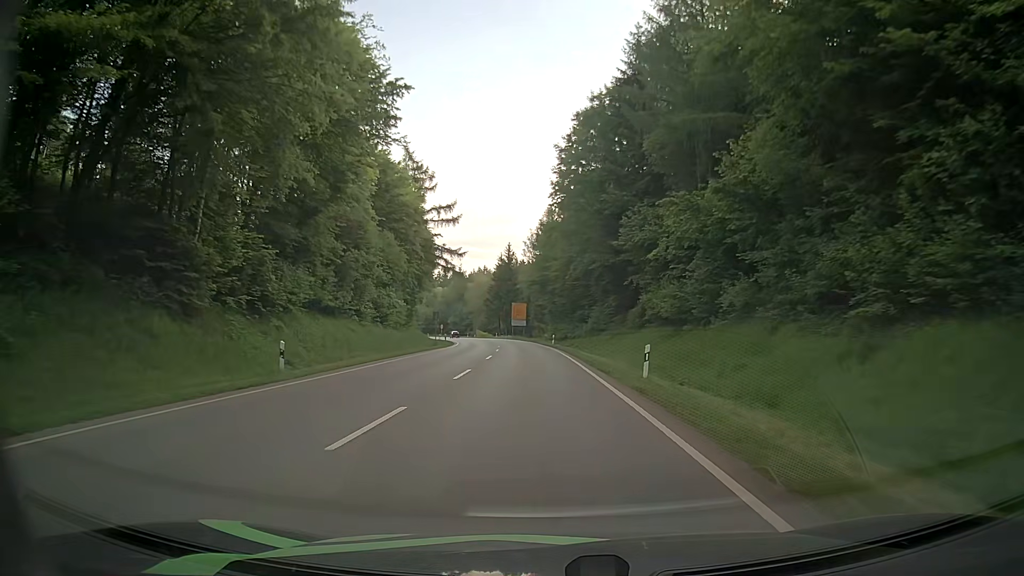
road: secondary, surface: asphalt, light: Day
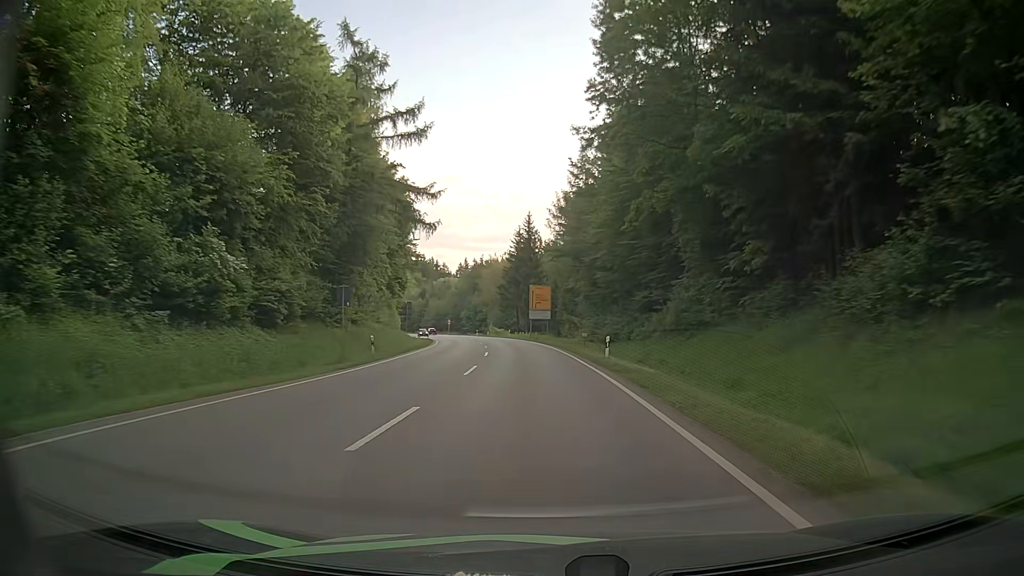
(-0.7, +35.4) m; -3°
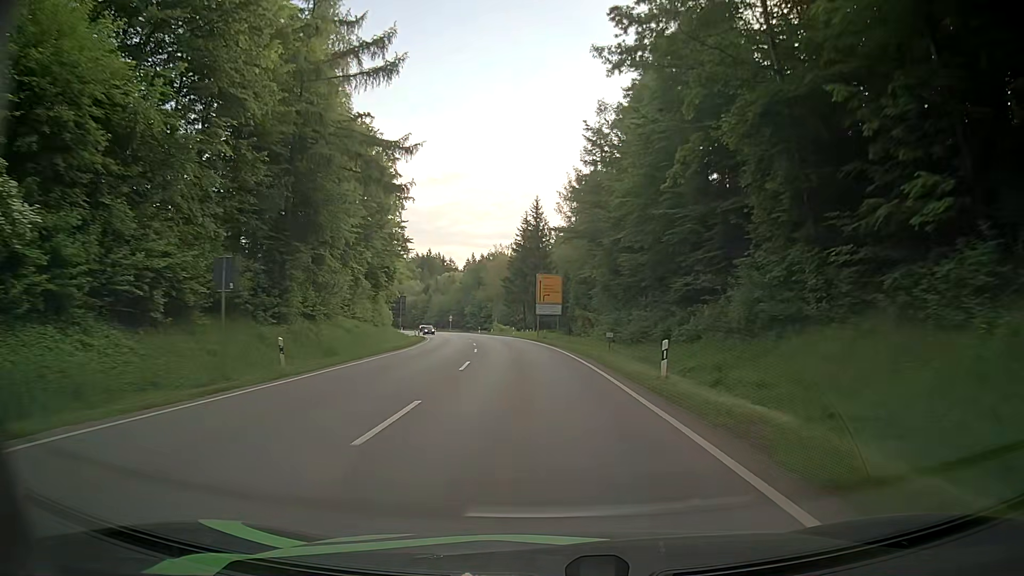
(-0.1, +11.7) m; -1°
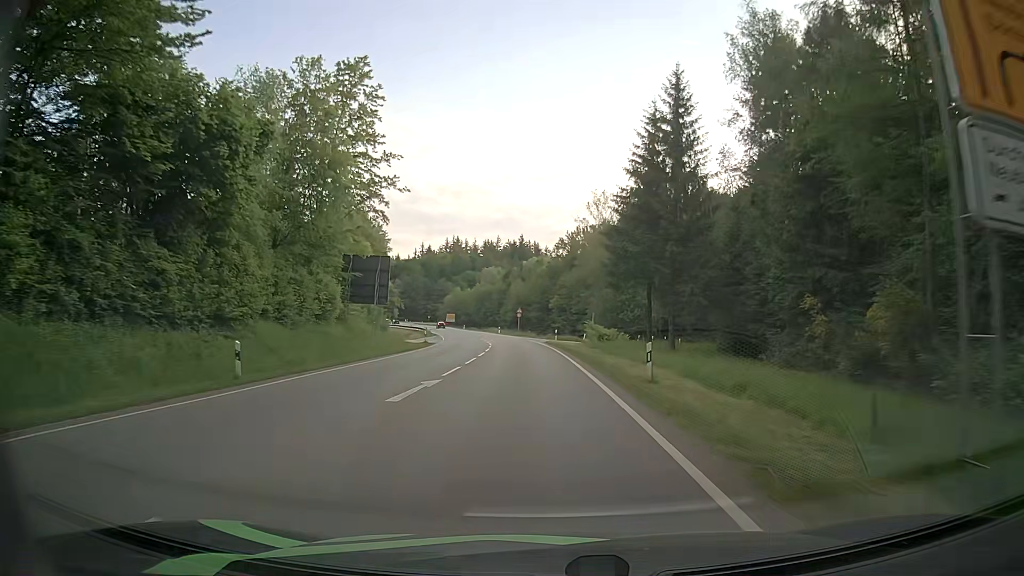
(-3.5, +55.9) m; -8°
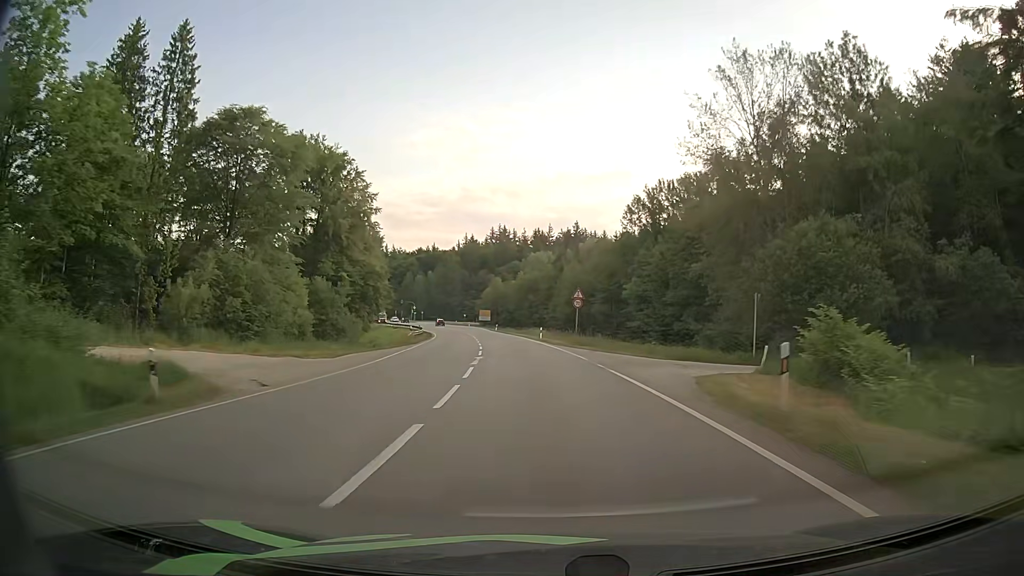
(-2.1, +44.0) m; -5°
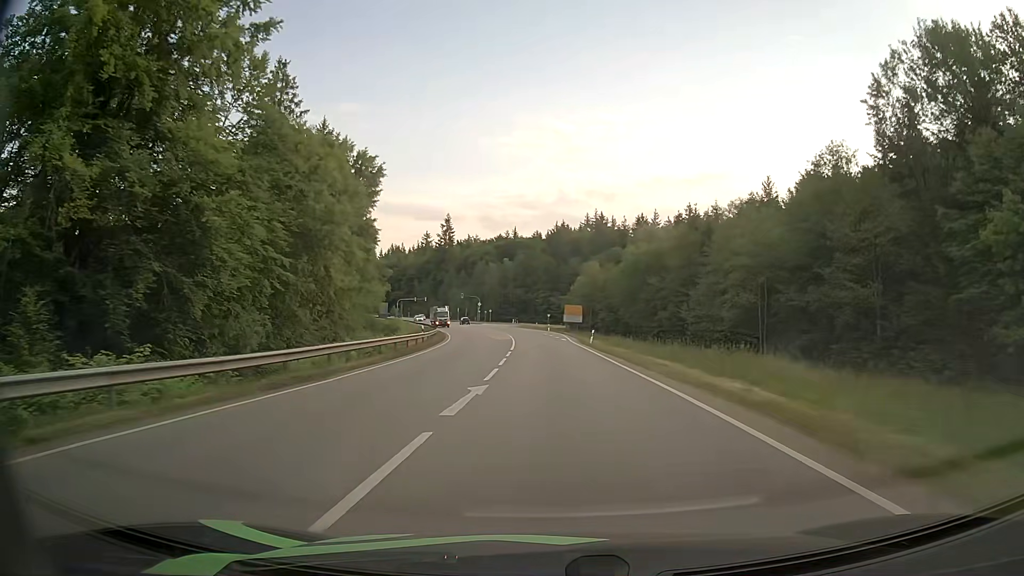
(-3.9, +54.6) m; -8°
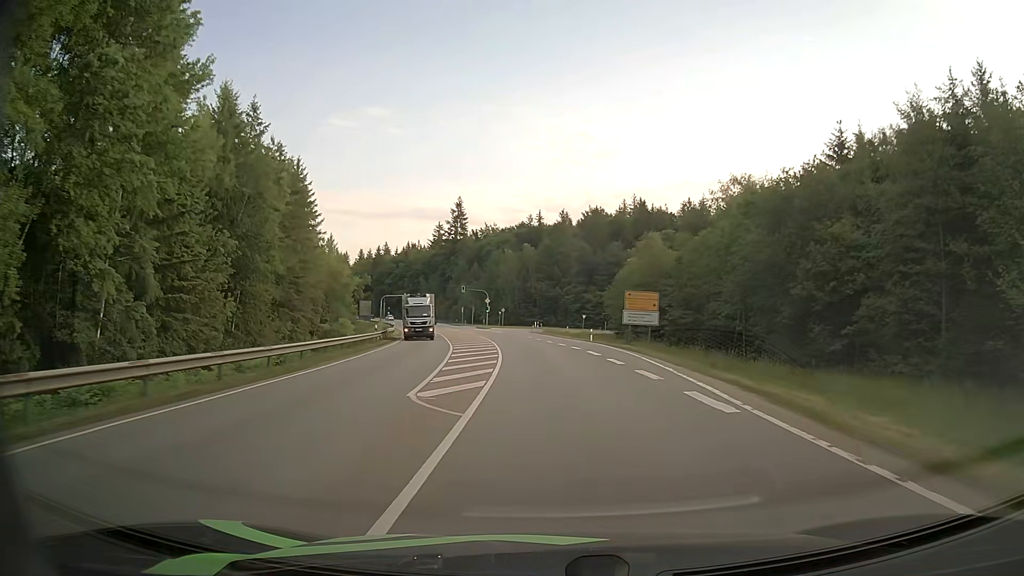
(-1.1, +42.1) m; -3°
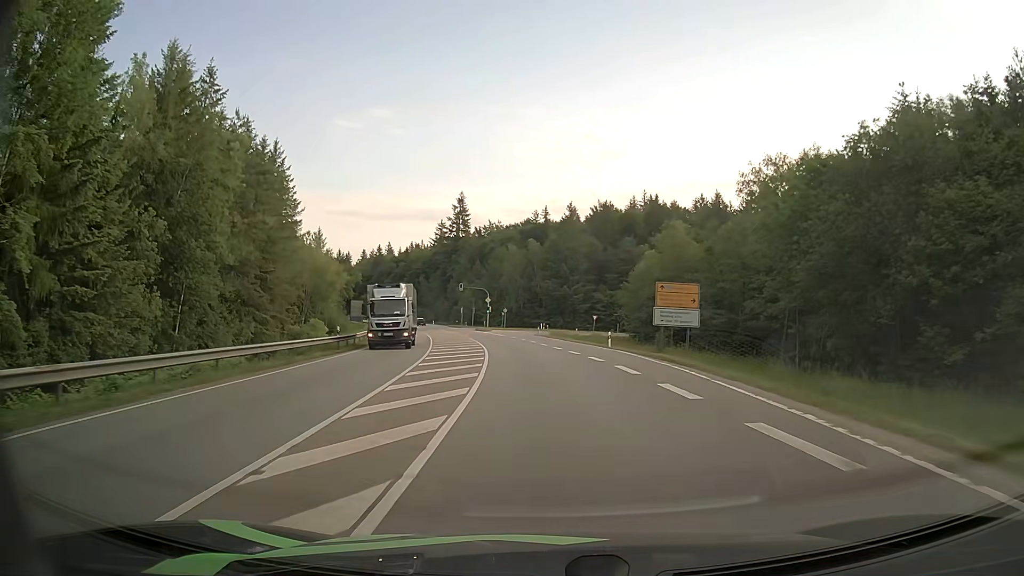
(0.0, +10.4) m; -1°
(0, +10) (0, +20) (-1, +30) (-2, +40) (-3, +50) (-5, +60) (-6, +70) (-8, +79) (-11, +89) (-13, +99) m
